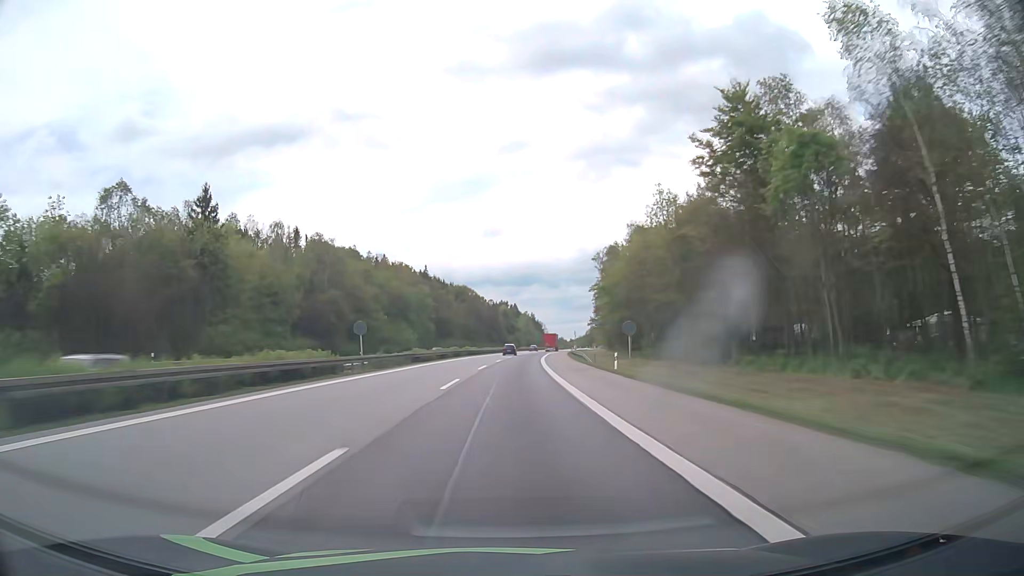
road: motorway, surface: asphalt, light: Day
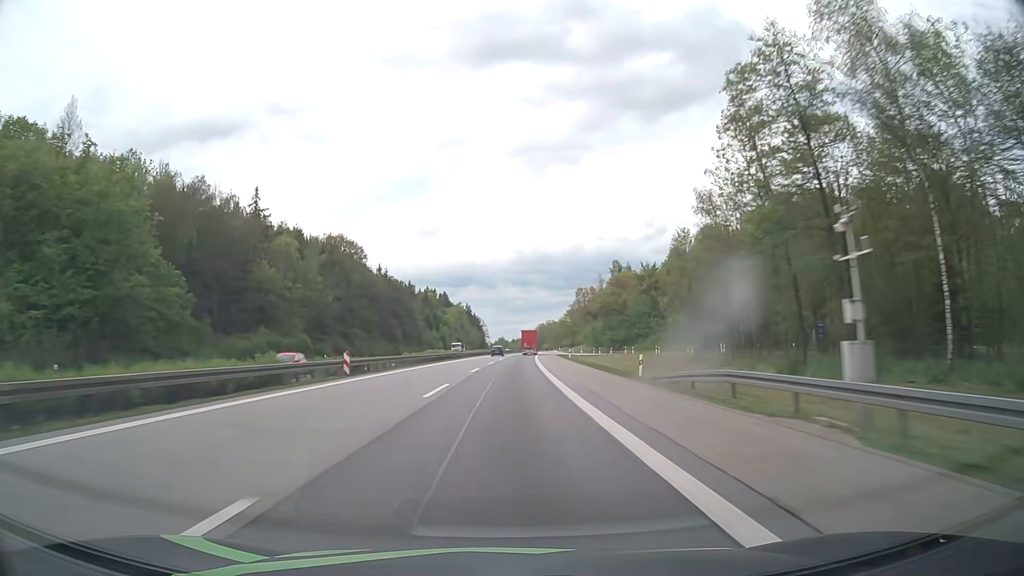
(+5.5, +111.1) m; +5°
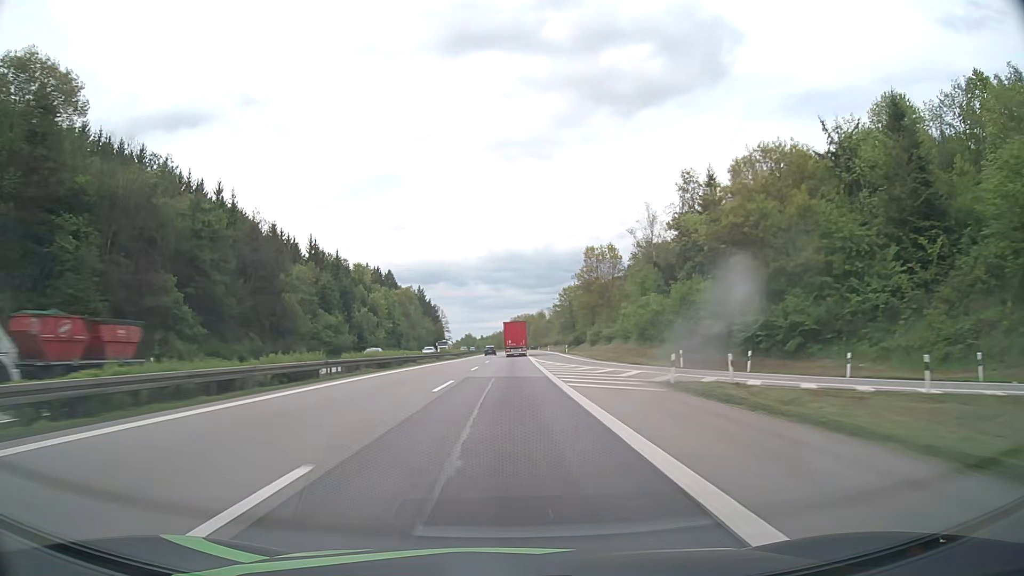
(+2.4, +89.0) m; +3°
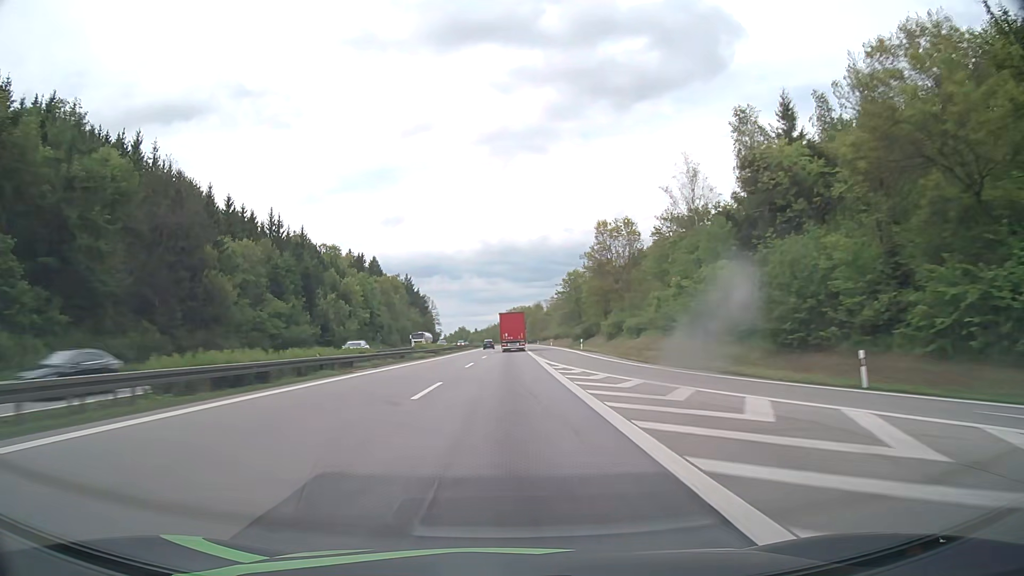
(+0.1, +21.9) m; +1°
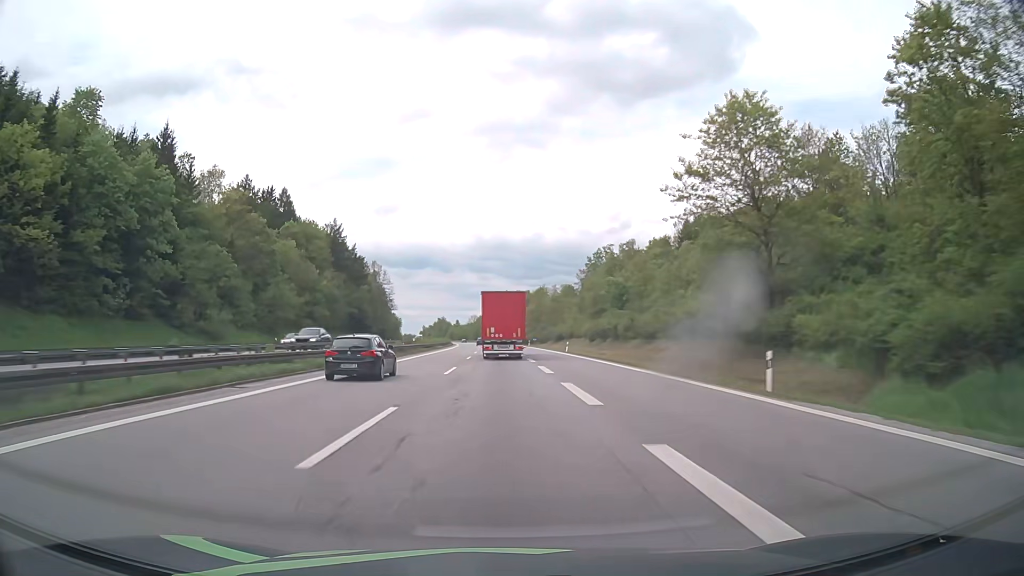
(+0.6, +97.9) m; +1°
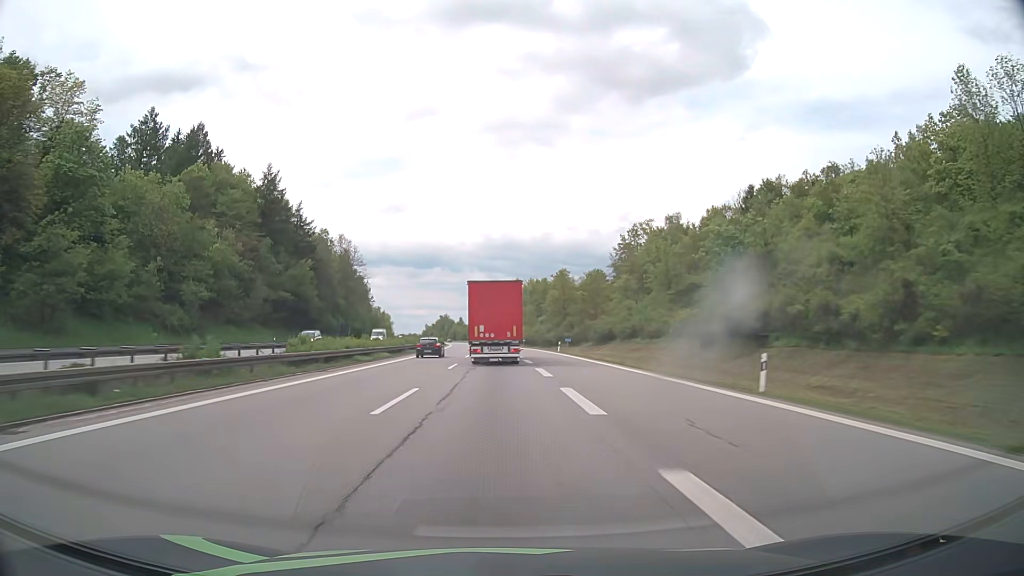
(-0.3, +48.8) m; -1°
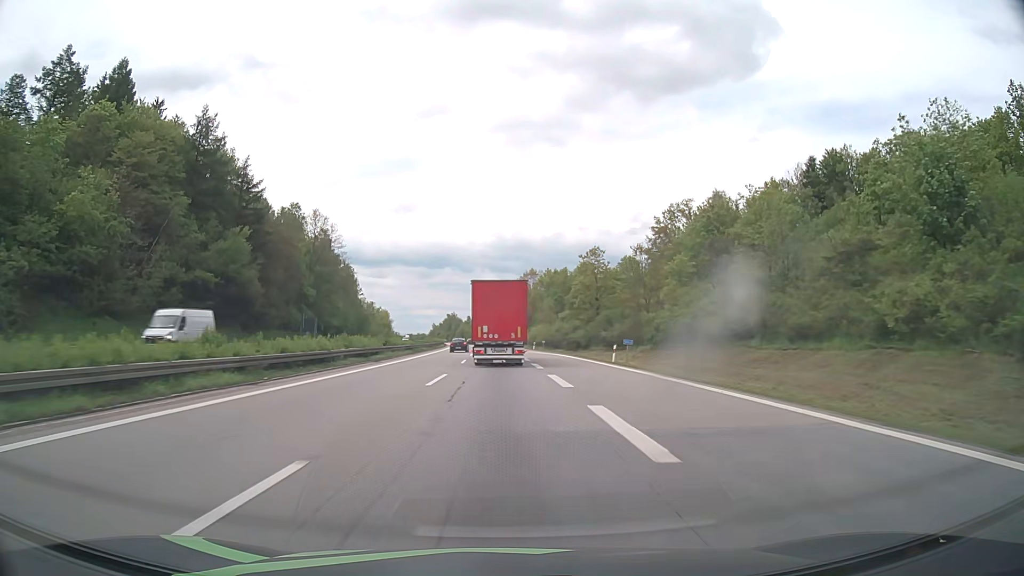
(-0.2, +28.4) m; -1°
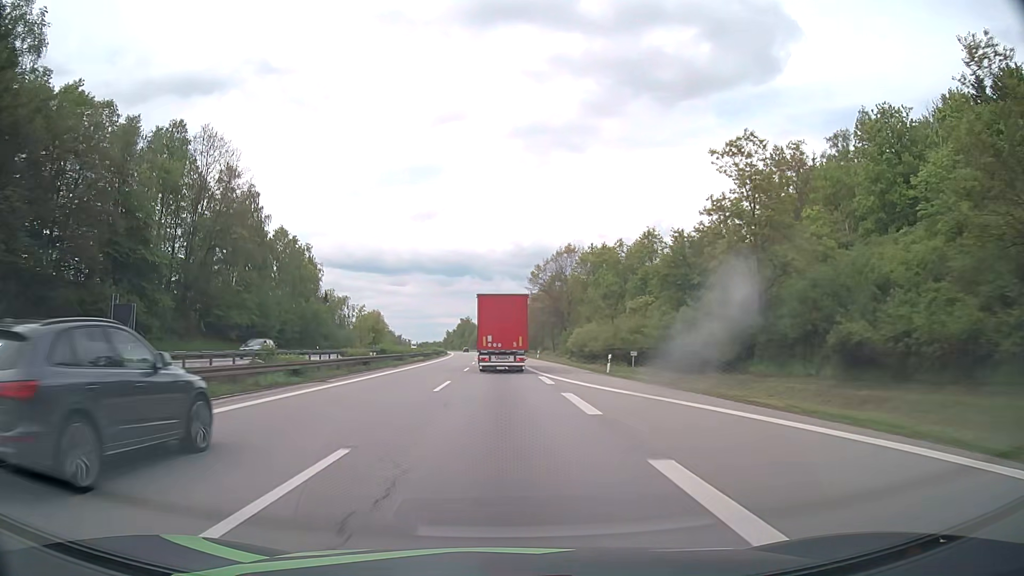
(-0.6, +53.0) m; -2°
(0, +10) (0, +20) (0, +30) (0, +40) (-1, +50) (-1, +60) (-1, +70) (-2, +80) (-2, +90) (-2, +100) m
